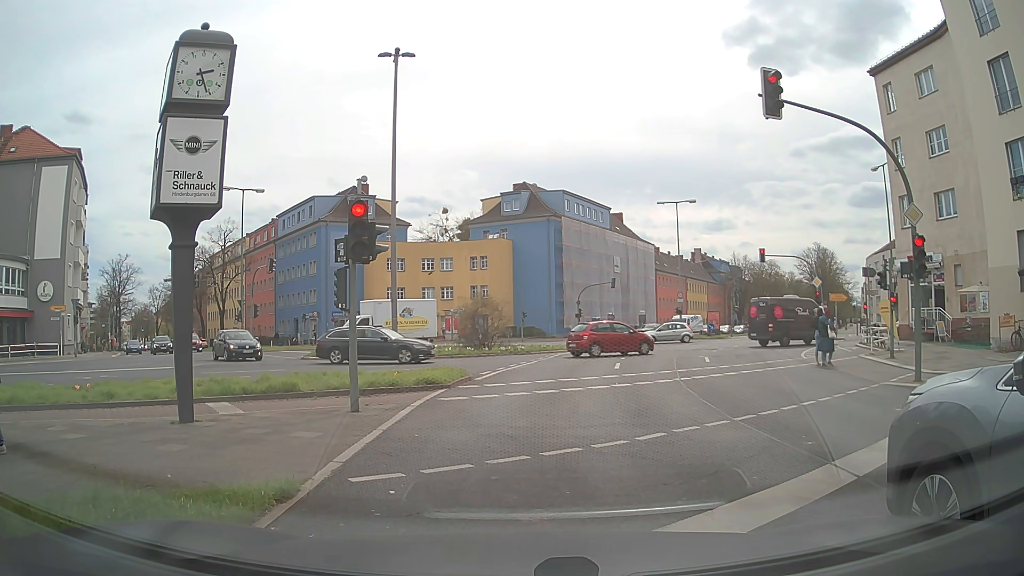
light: Day
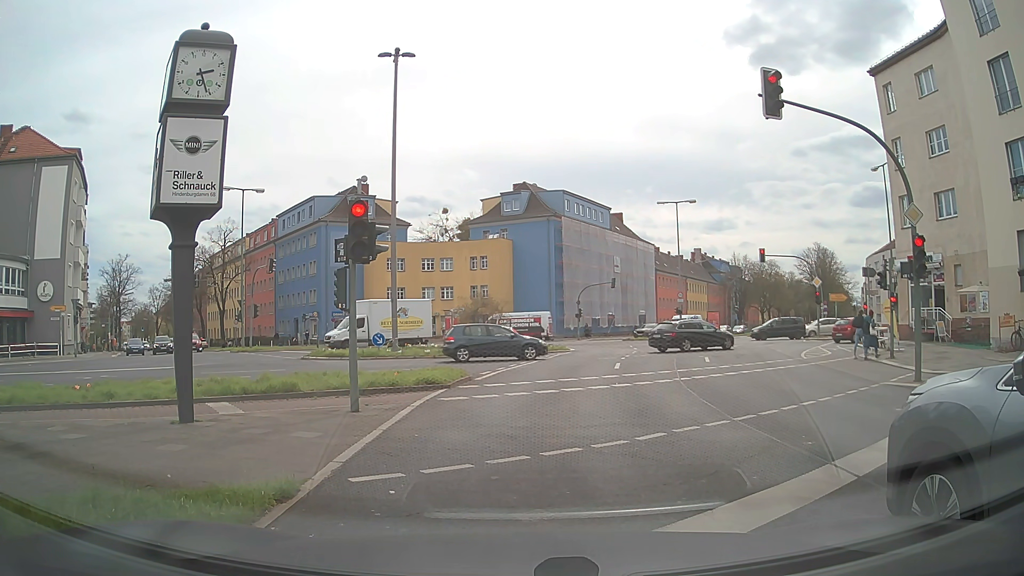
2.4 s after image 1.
(0.0, 0.0) m; 0°
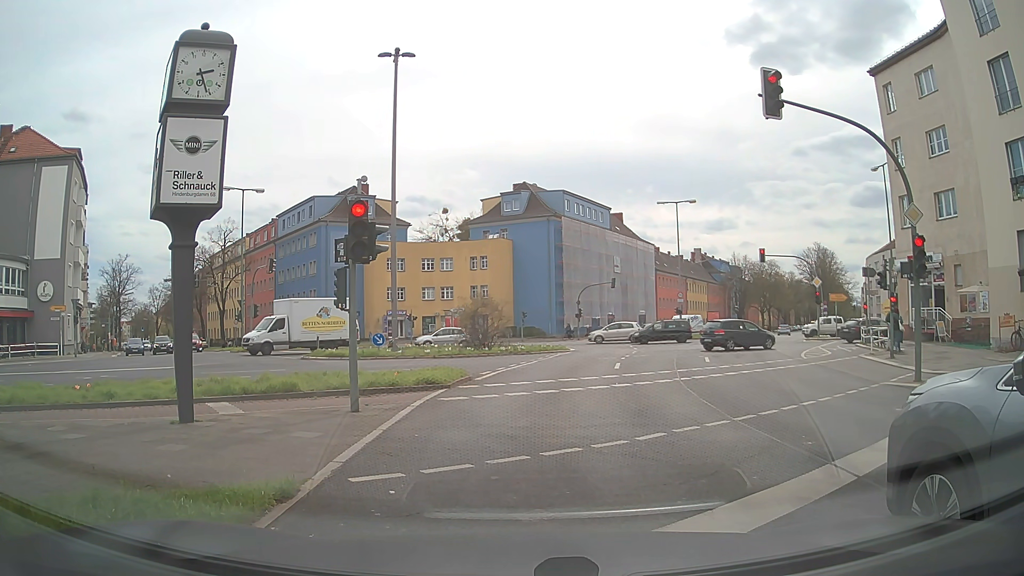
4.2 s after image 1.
(0.0, 0.0) m; 0°
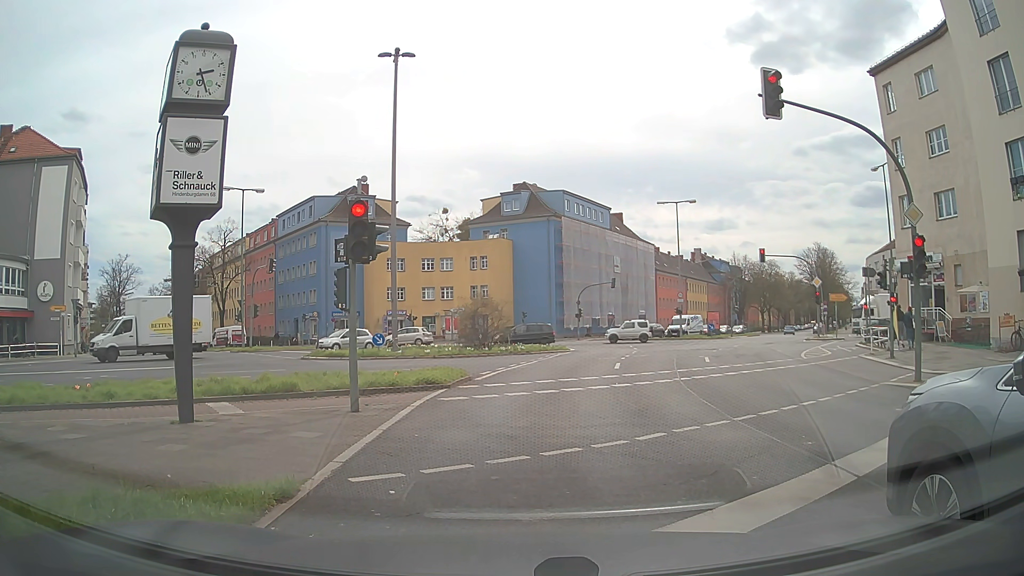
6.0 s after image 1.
(0.0, 0.0) m; 0°
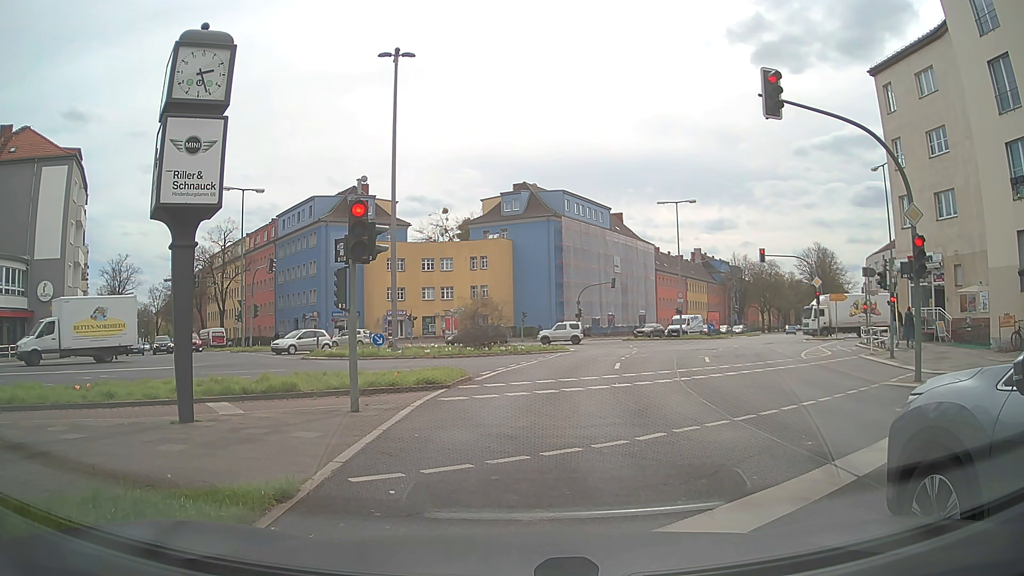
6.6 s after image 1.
(0.0, 0.0) m; 0°
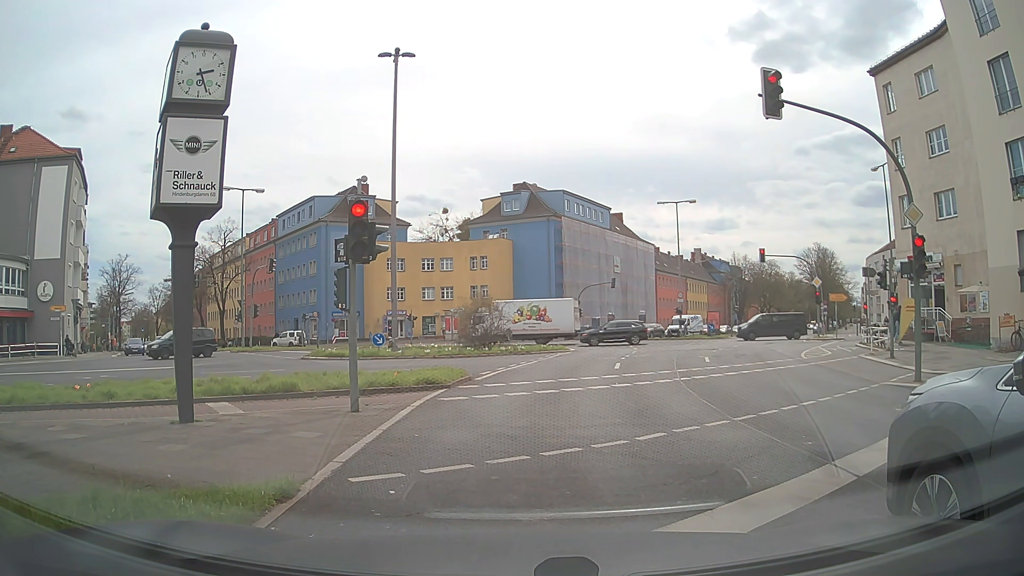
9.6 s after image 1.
(0.0, 0.0) m; 0°
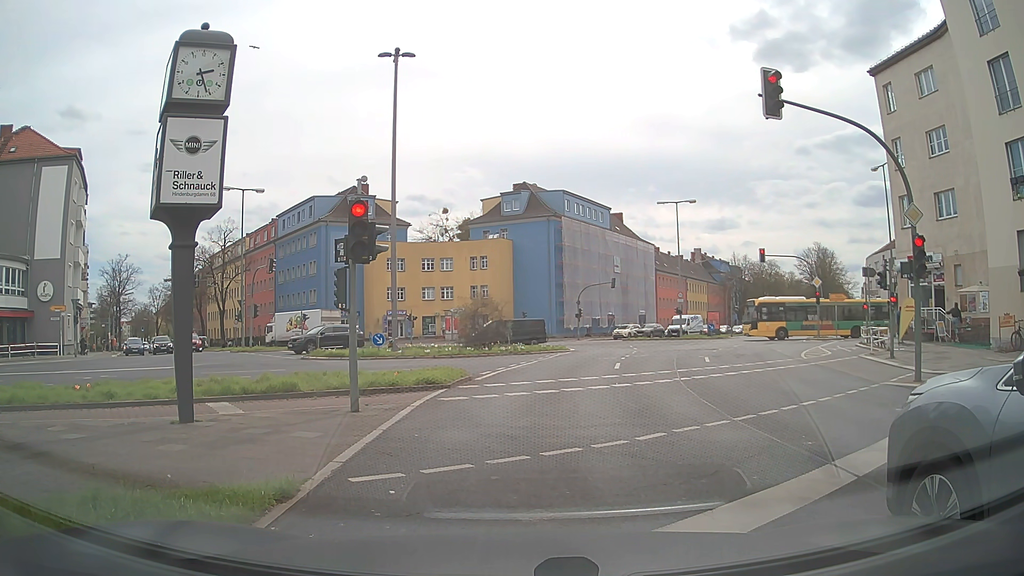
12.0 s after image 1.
(0.0, 0.0) m; 0°
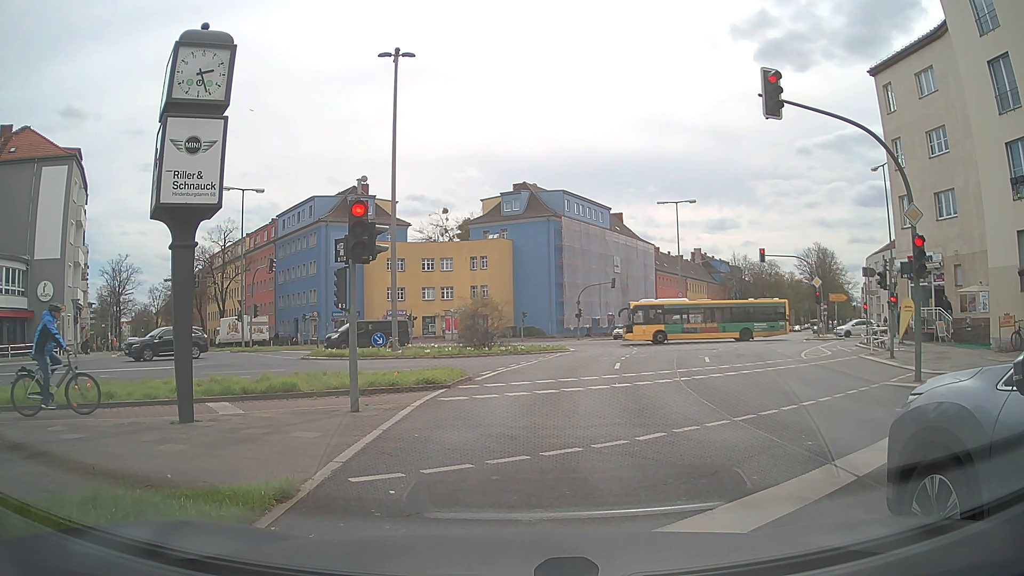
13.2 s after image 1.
(0.0, 0.0) m; 0°
